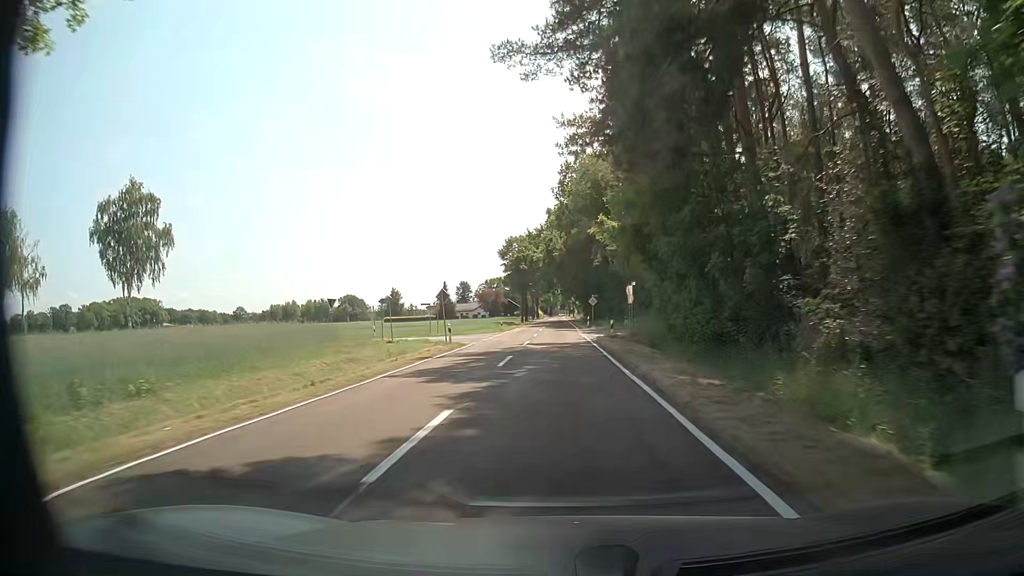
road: tertiary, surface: asphalt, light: Day
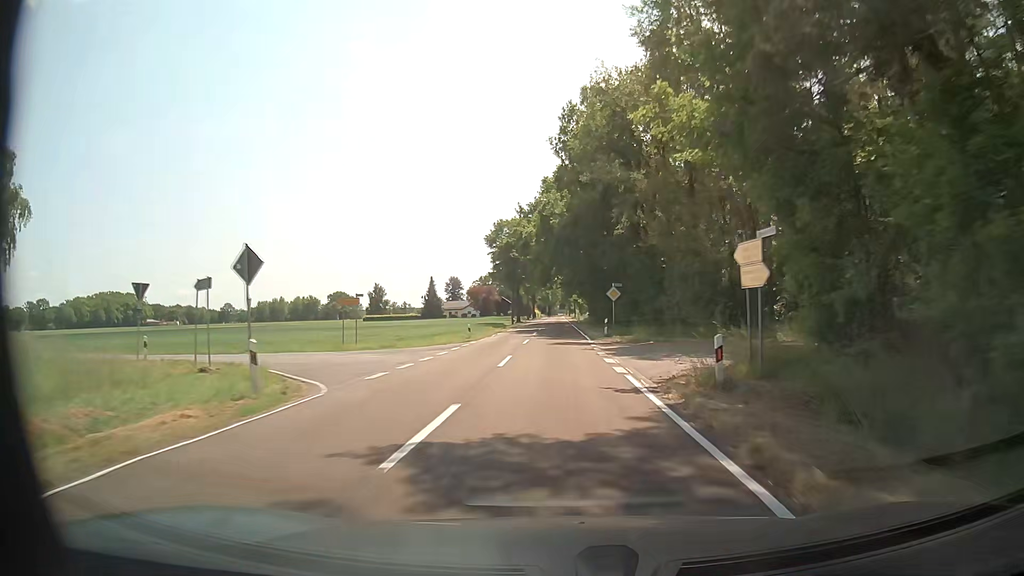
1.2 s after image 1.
(0.0, +23.4) m; +1°
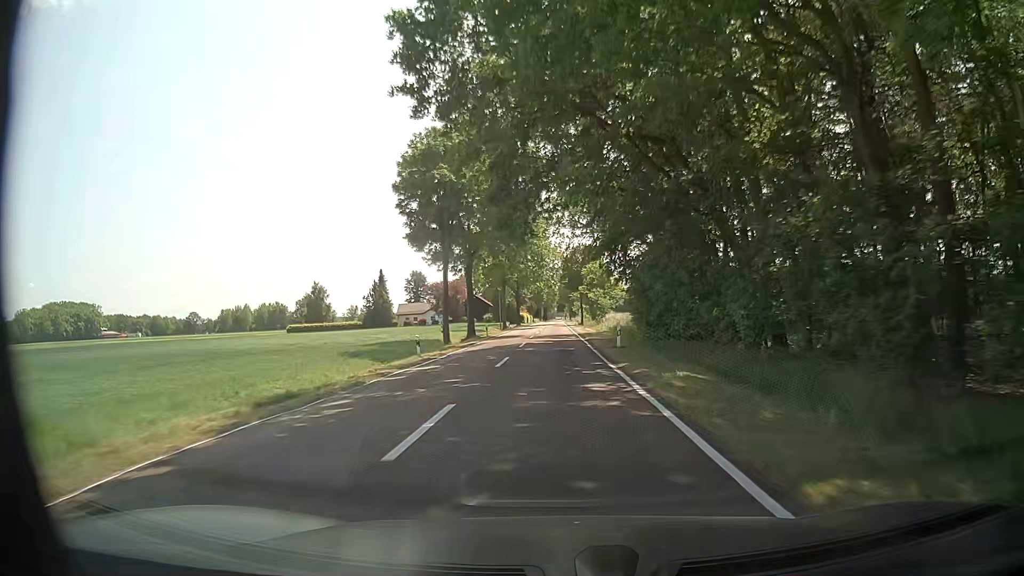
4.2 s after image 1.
(-0.3, +58.3) m; -1°
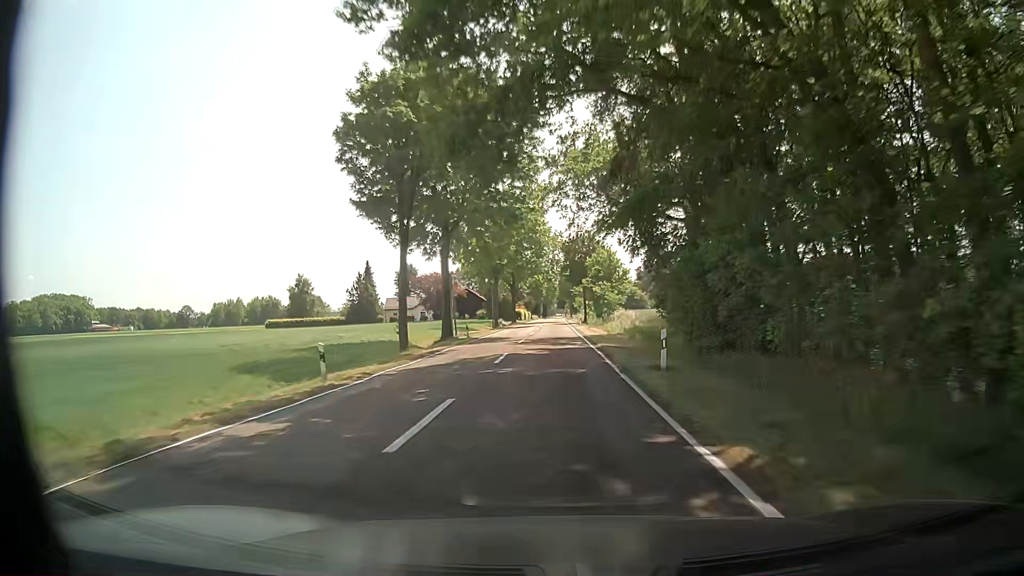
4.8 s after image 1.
(+0.1, +11.6) m; 0°
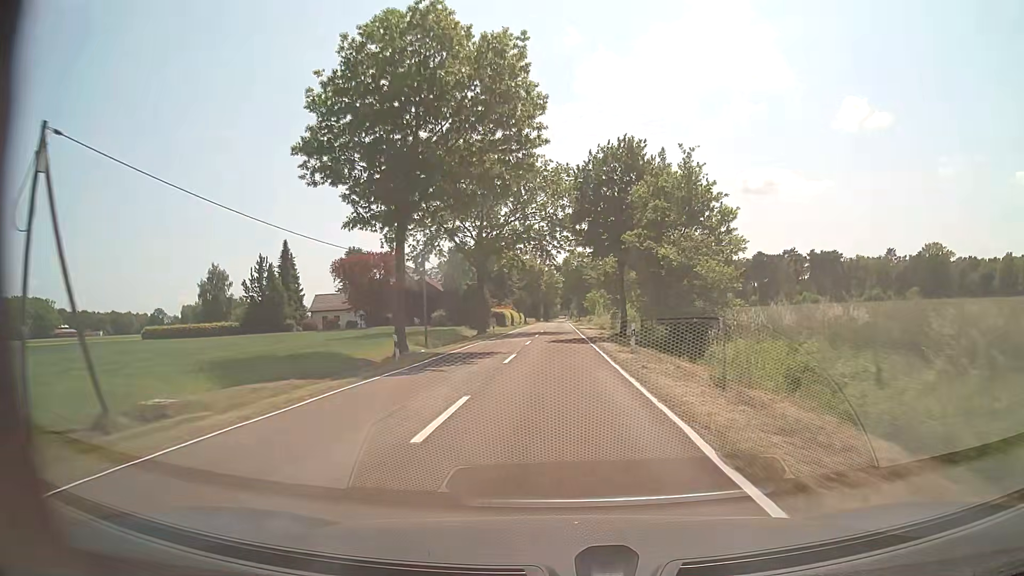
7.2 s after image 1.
(+0.1, +46.5) m; 0°
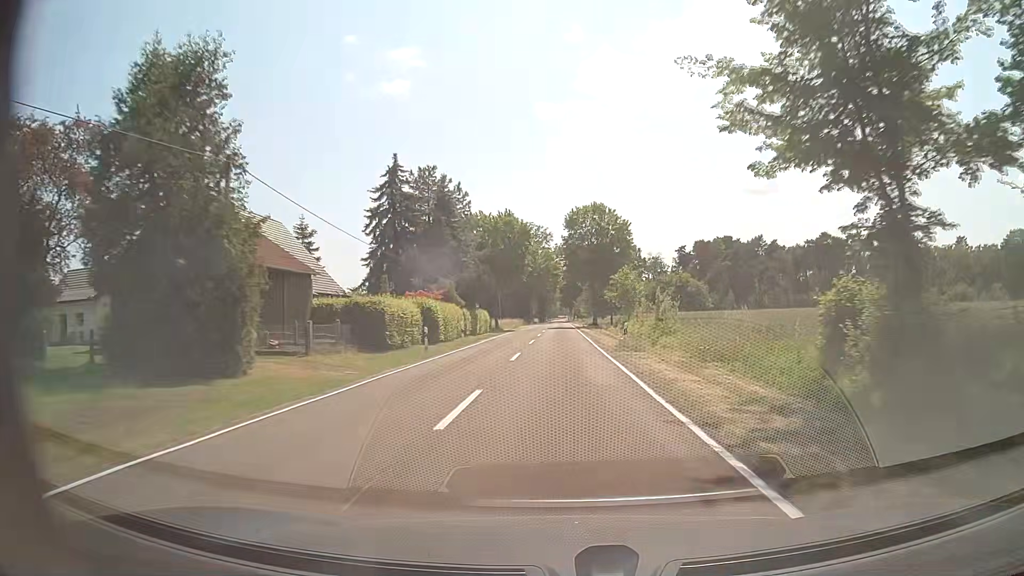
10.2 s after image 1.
(+0.4, +58.2) m; 0°
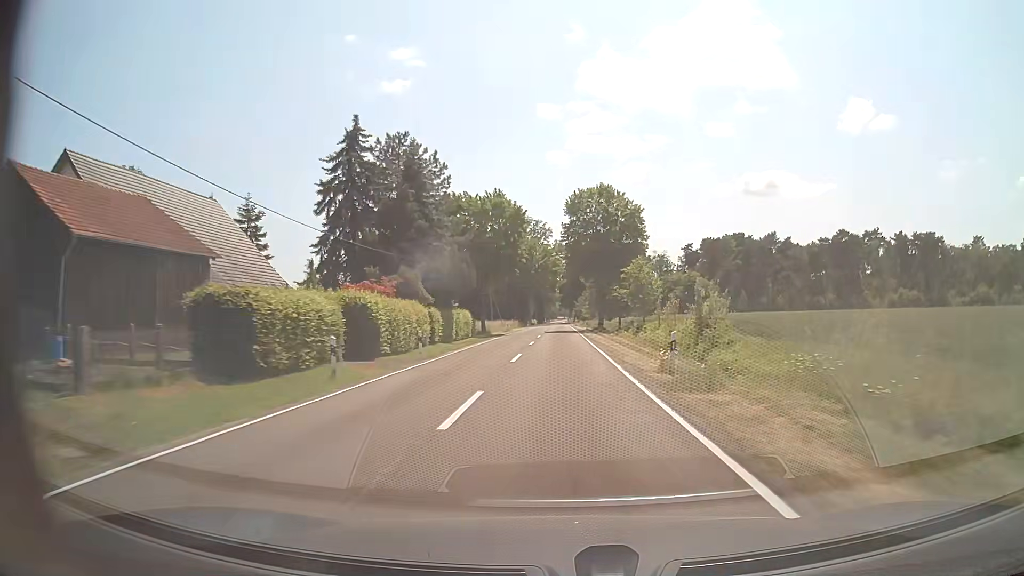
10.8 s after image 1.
(0.0, +11.7) m; 0°
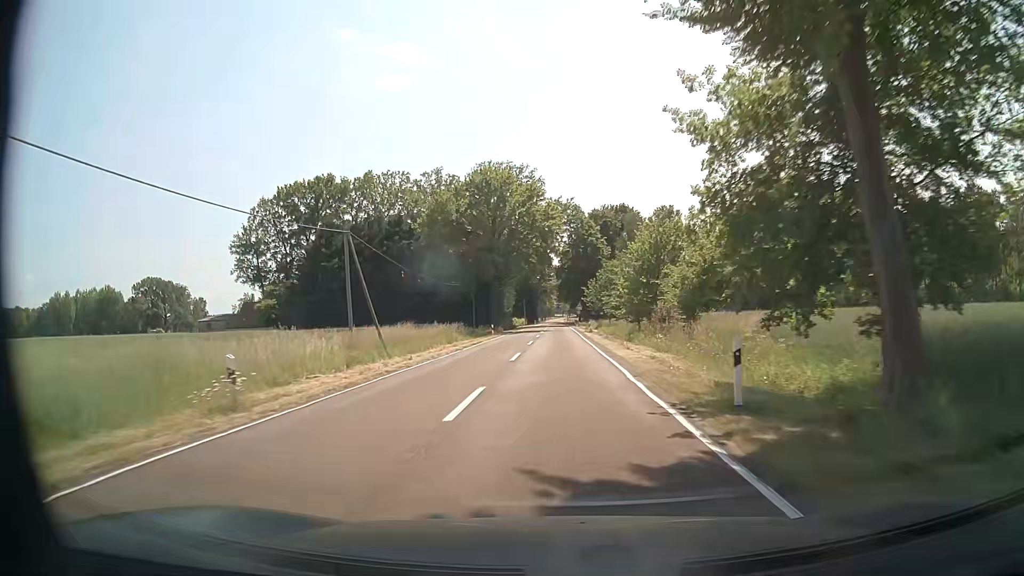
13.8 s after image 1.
(+0.5, +58.4) m; 0°
(0, +10) (0, +20) (0, +30) (0, +40) (0, +50) (0, +60) (0, +70) (0, +80) (0, +90) (0, +100) m
